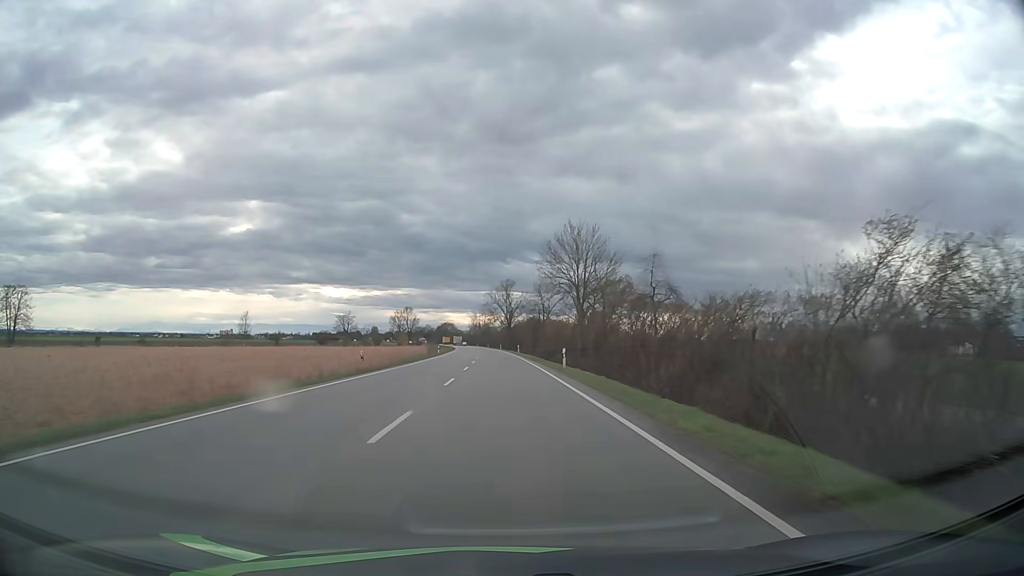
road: primary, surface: asphalt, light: Day
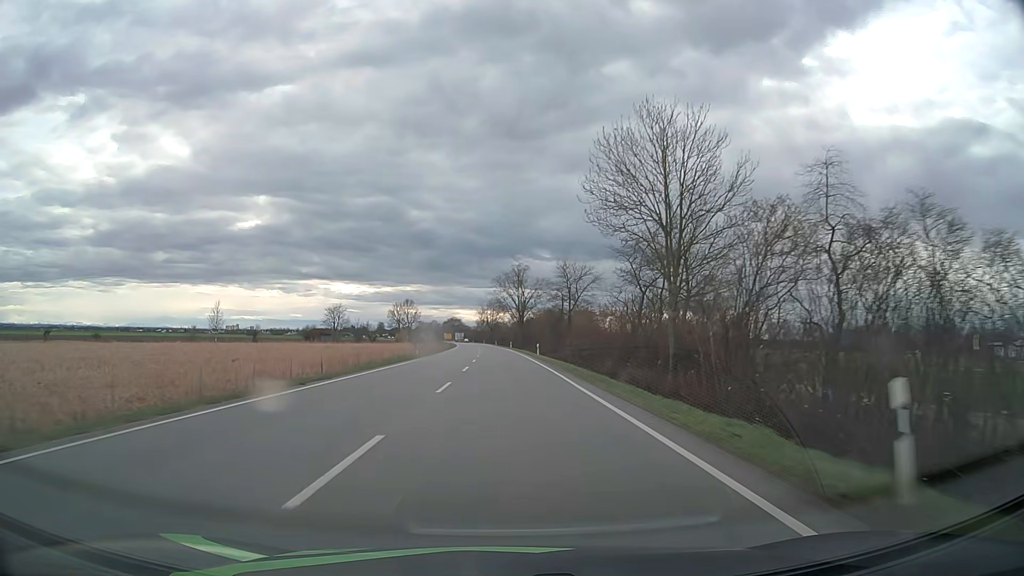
(-0.2, +27.7) m; -1°
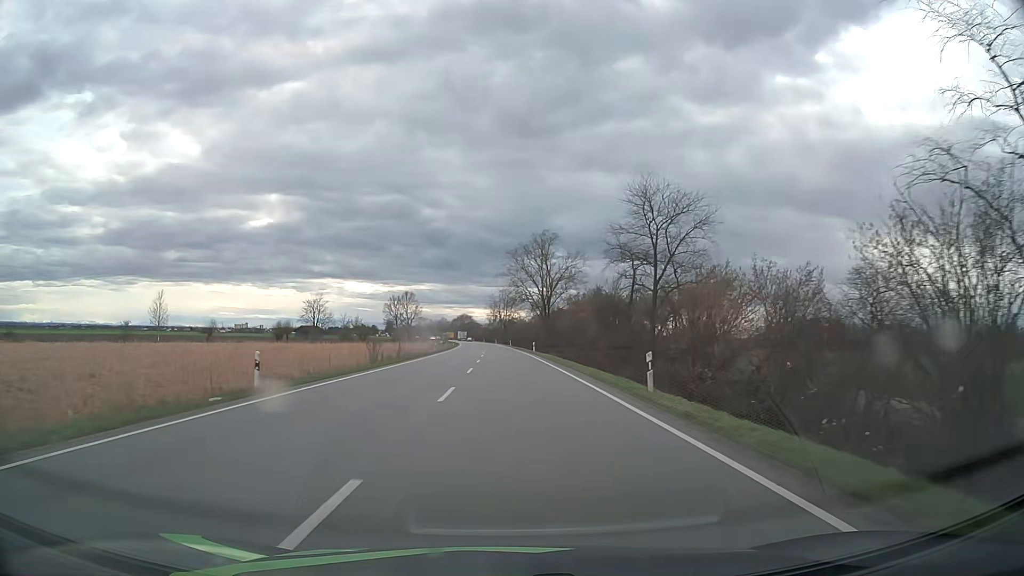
(-0.4, +38.3) m; -1°
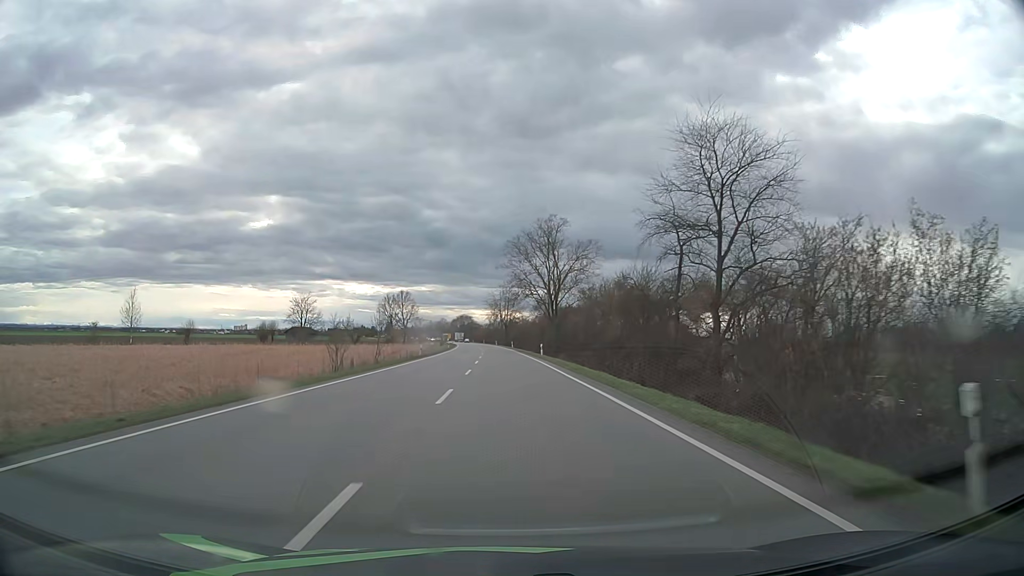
(0.0, +11.9) m; 0°
